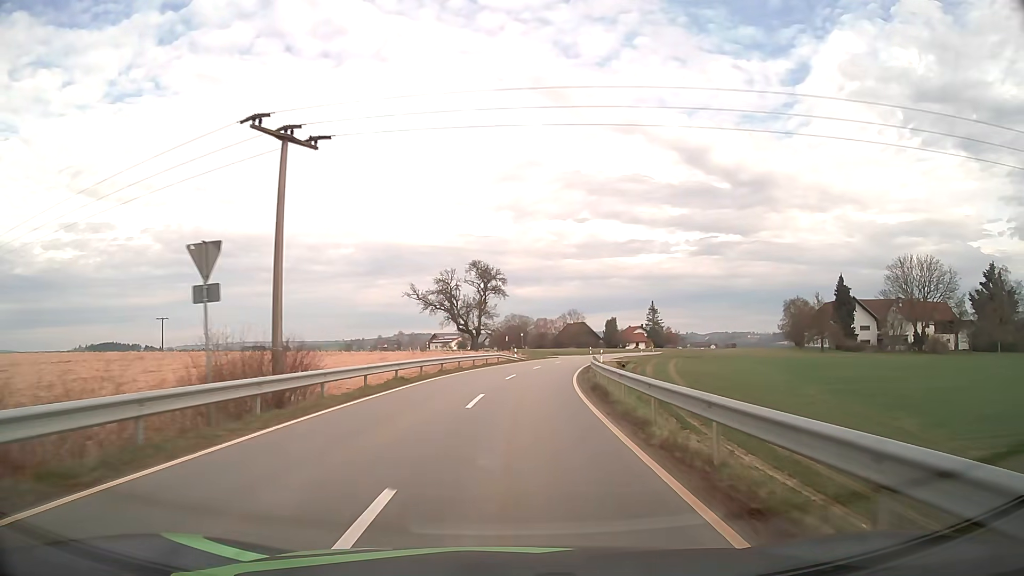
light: Day
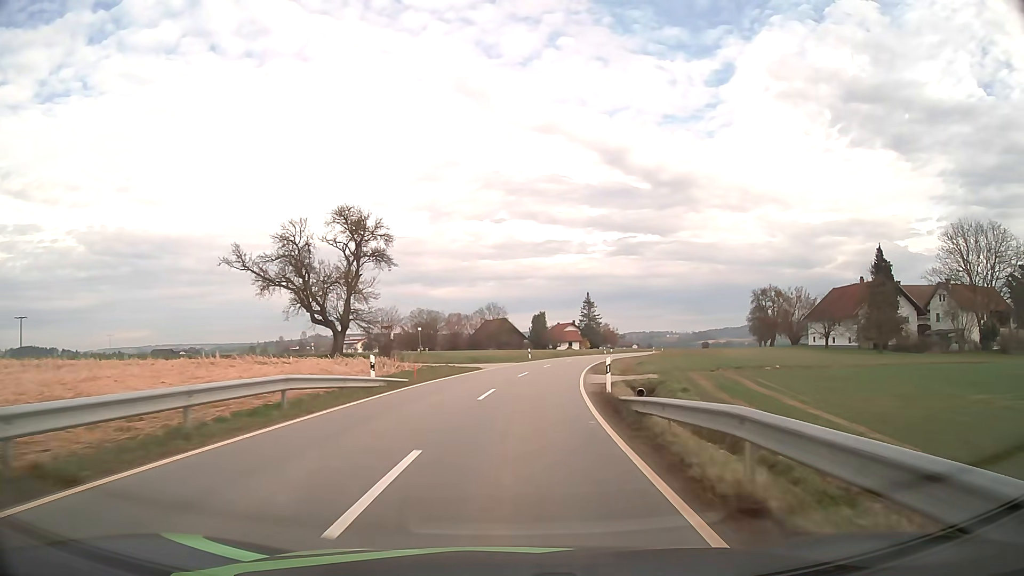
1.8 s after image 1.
(+2.0, +34.3) m; +7°
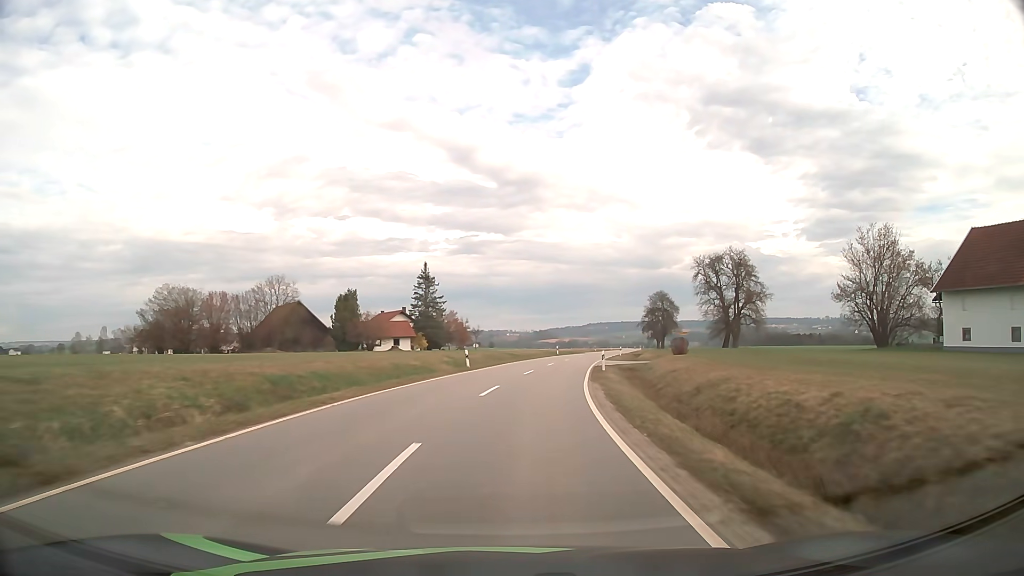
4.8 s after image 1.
(+7.4, +60.3) m; +14°
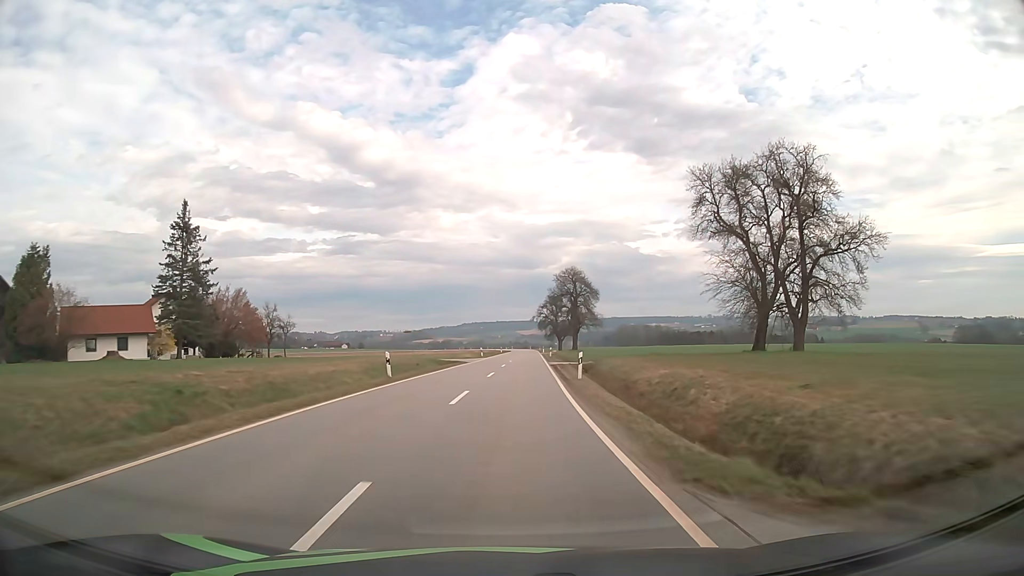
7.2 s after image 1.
(+5.5, +51.0) m; +11°
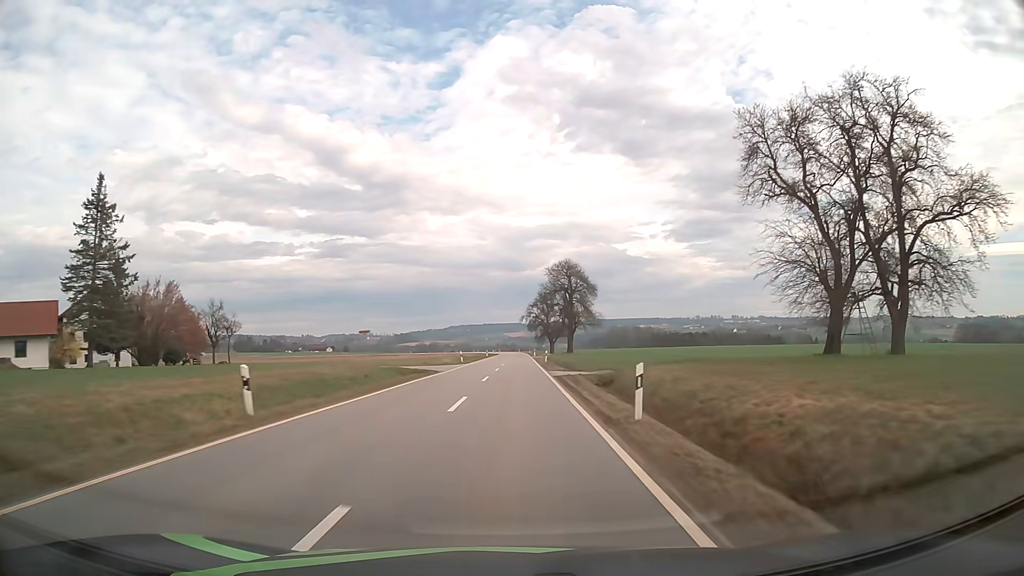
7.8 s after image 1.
(+0.2, +13.2) m; +1°
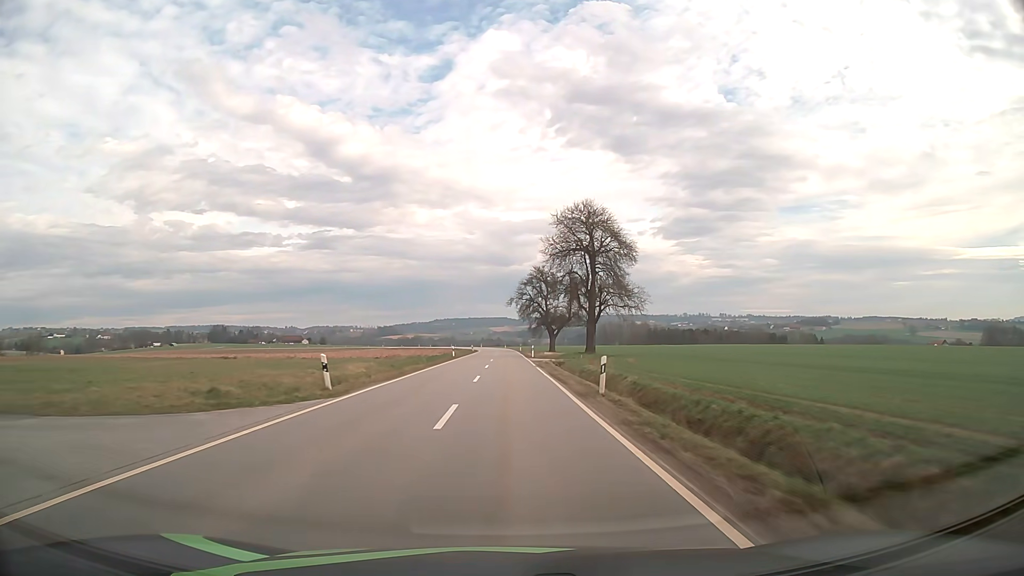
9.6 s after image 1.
(+0.5, +40.1) m; +1°
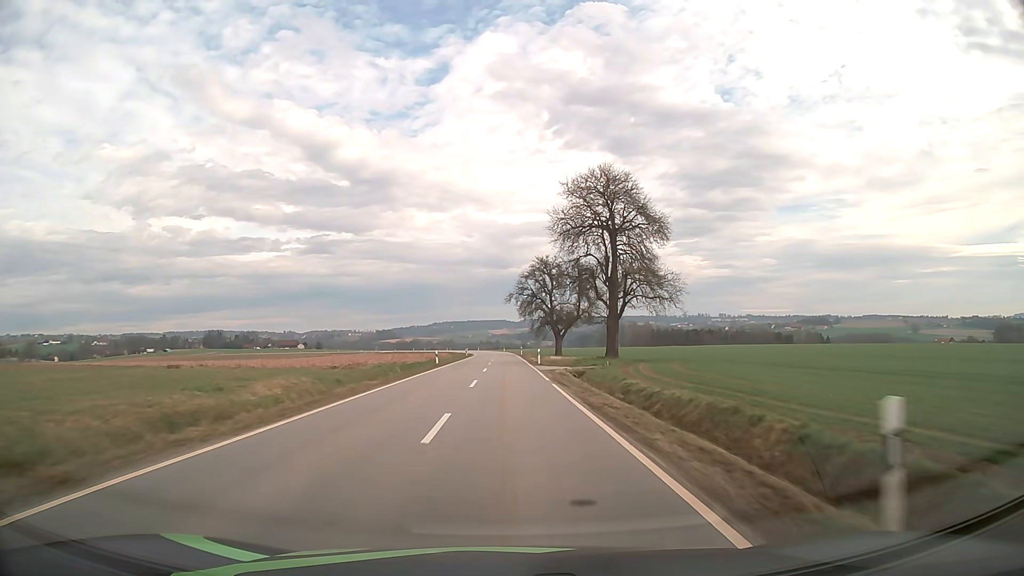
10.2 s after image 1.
(0.0, +13.5) m; 0°
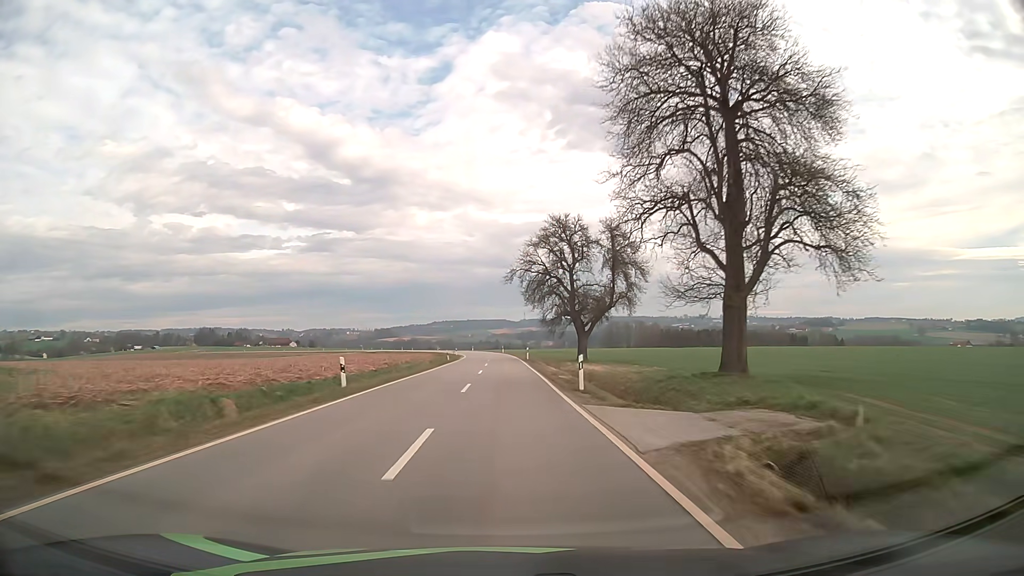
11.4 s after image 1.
(0.0, +26.9) m; 0°
(0, +10) (0, +20) (0, +30) (0, +40) (0, +50) (0, +60) (-1, +70) (-1, +80) (-2, +90) (-3, +100) m
